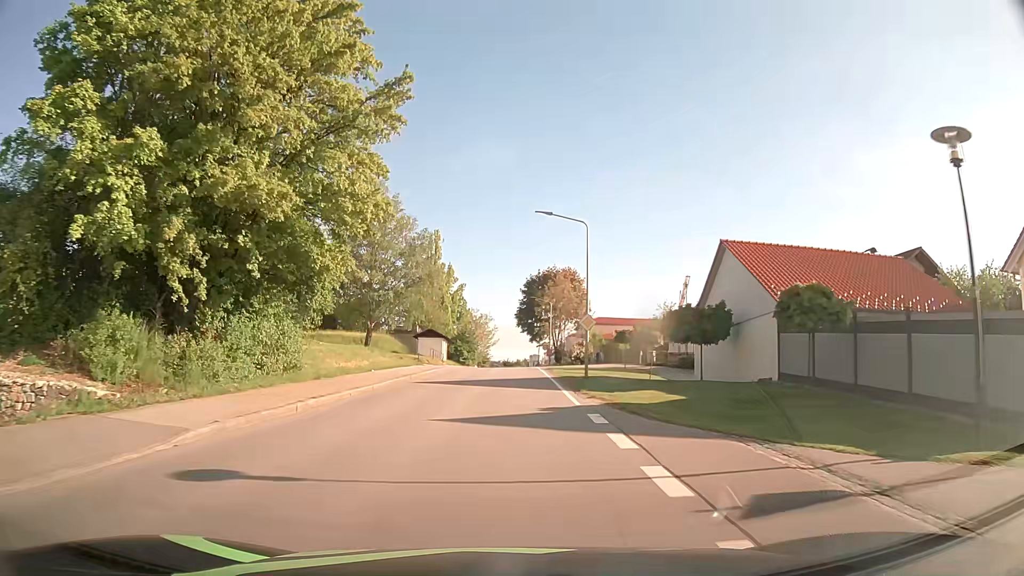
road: tertiary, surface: asphalt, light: Day
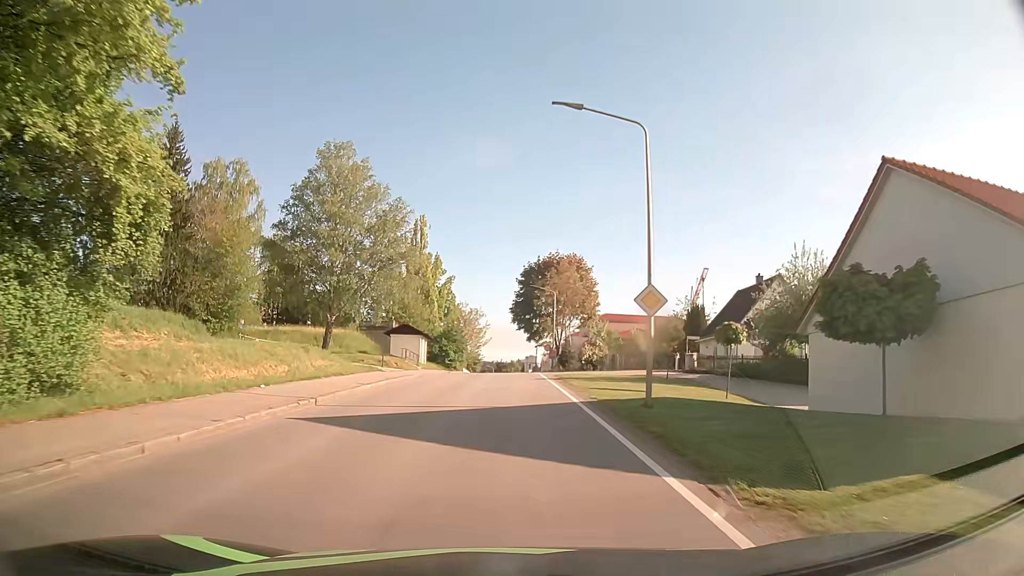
(+0.1, +14.2) m; +1°
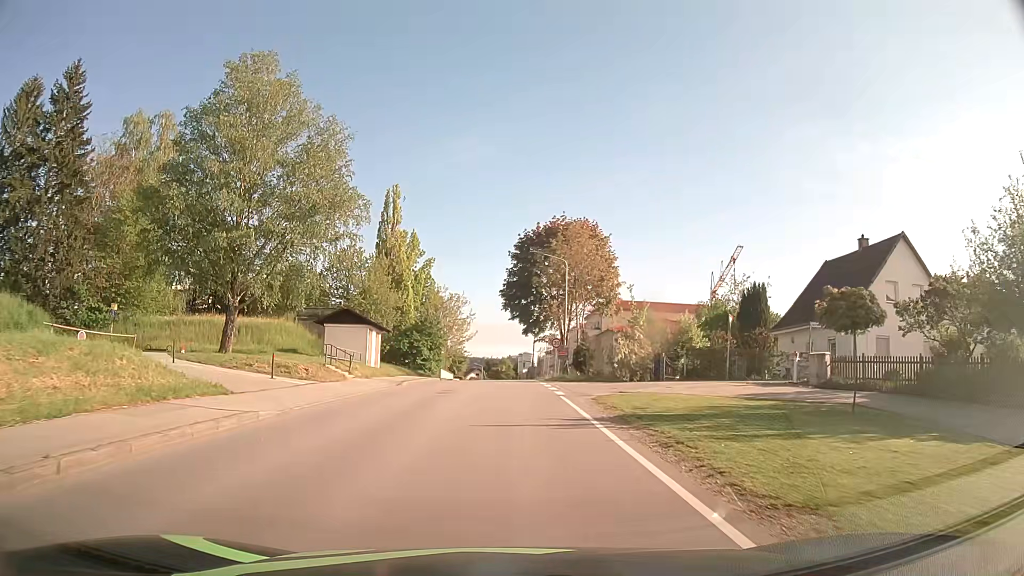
(0.0, +19.4) m; 0°
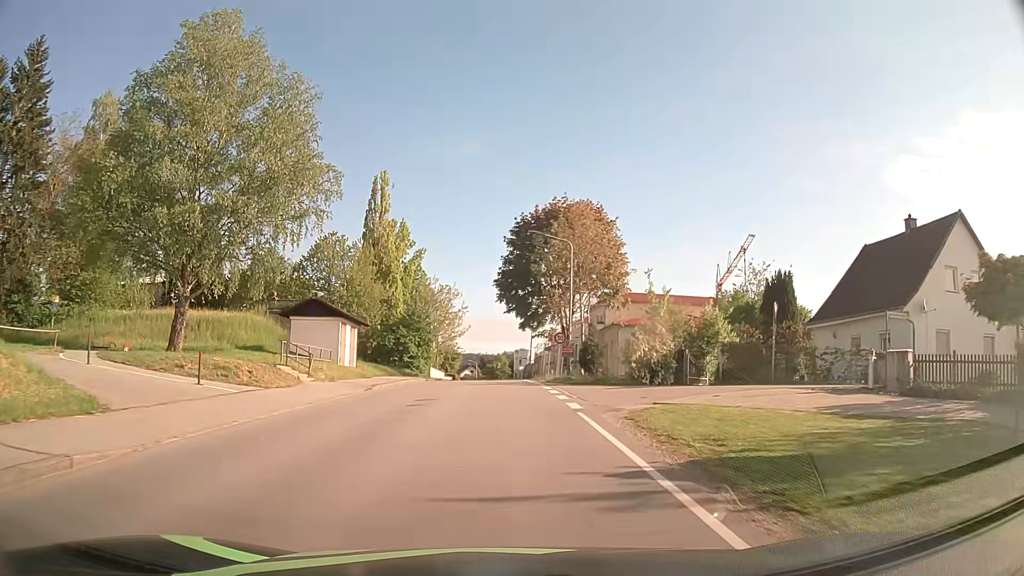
(0.0, +5.8) m; +1°
